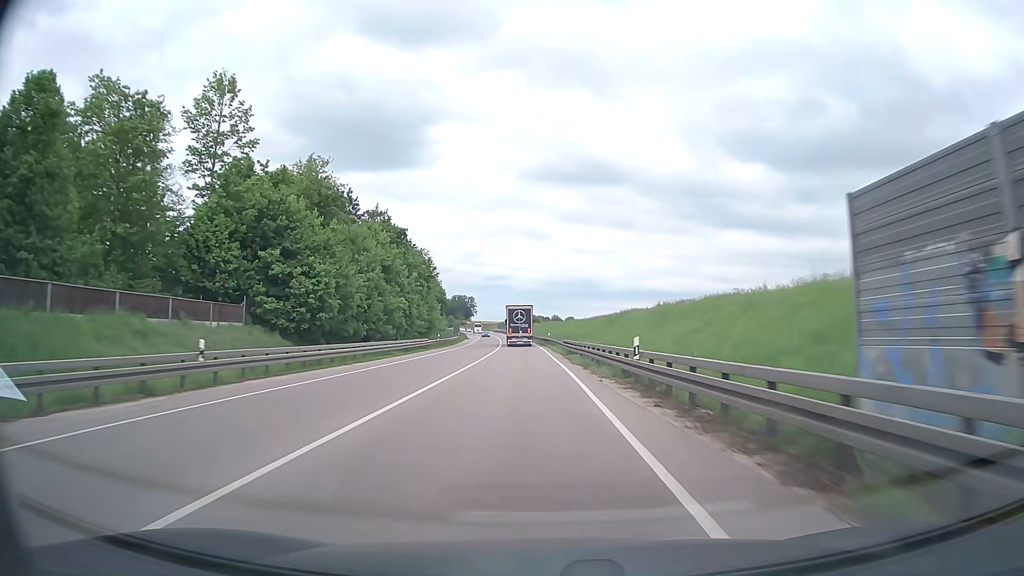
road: trunk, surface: asphalt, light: Day
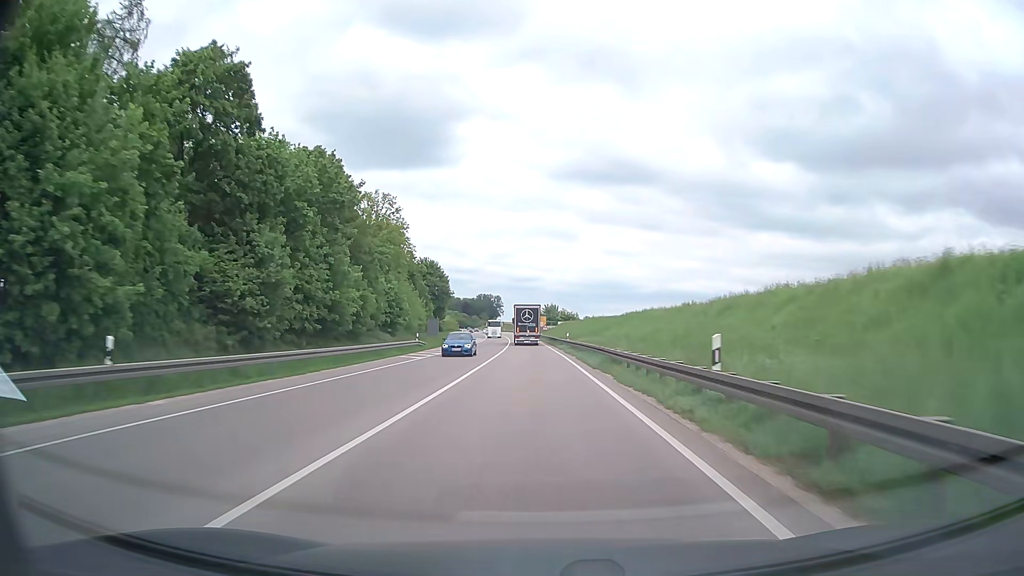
(-1.6, +57.9) m; -3°
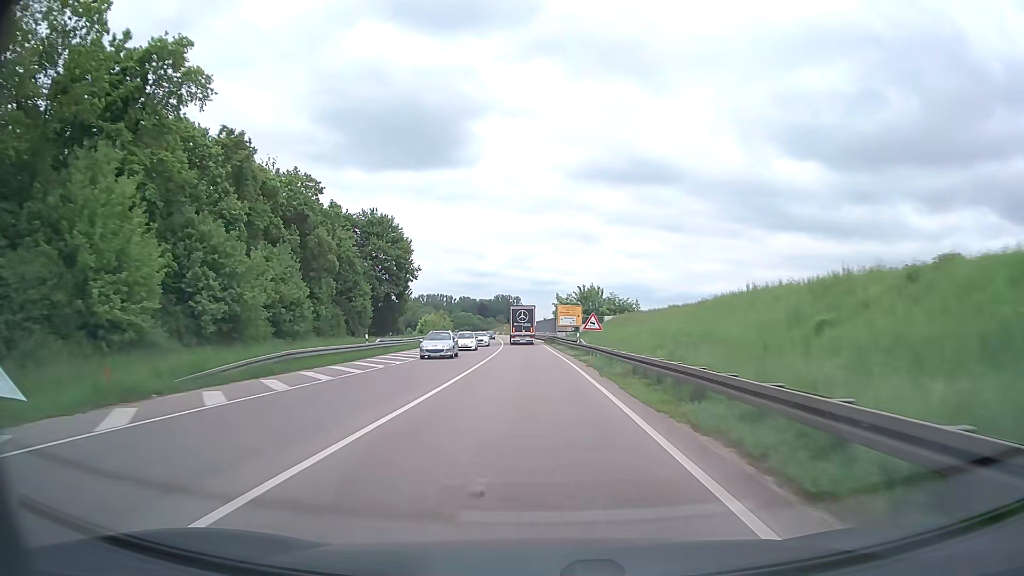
(-1.2, +70.3) m; -2°
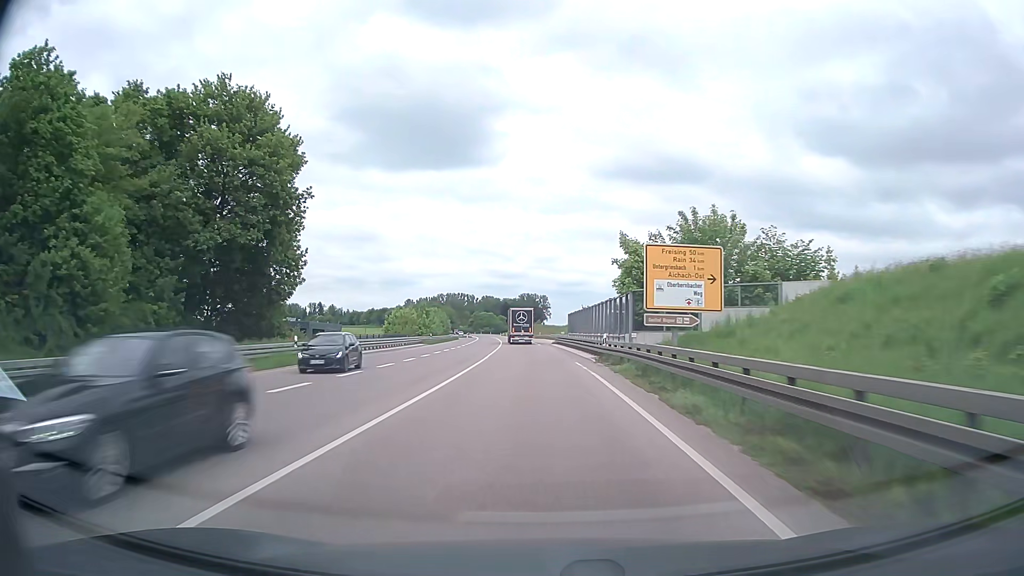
(-0.8, +54.9) m; -2°
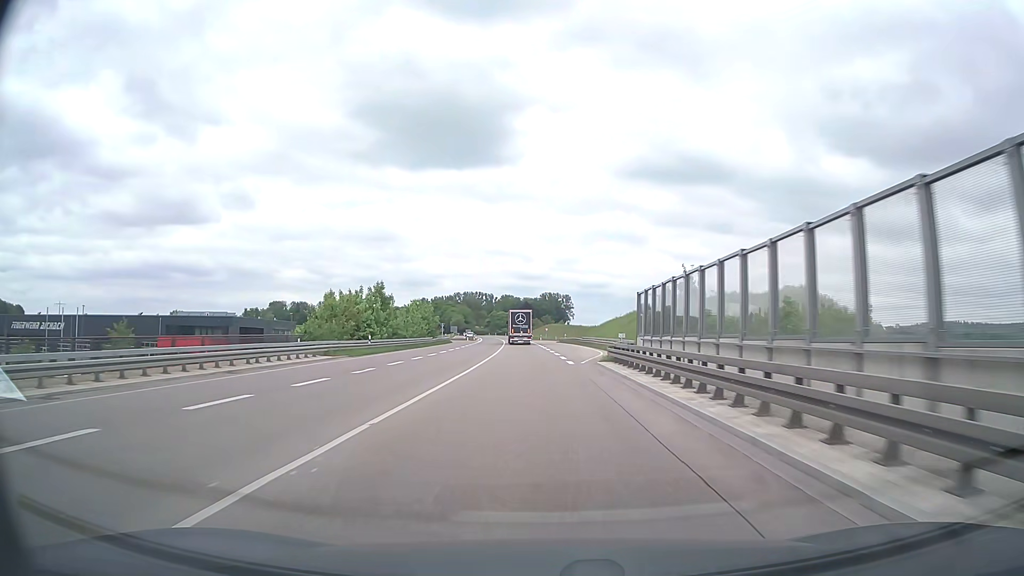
(-0.7, +40.4) m; -2°
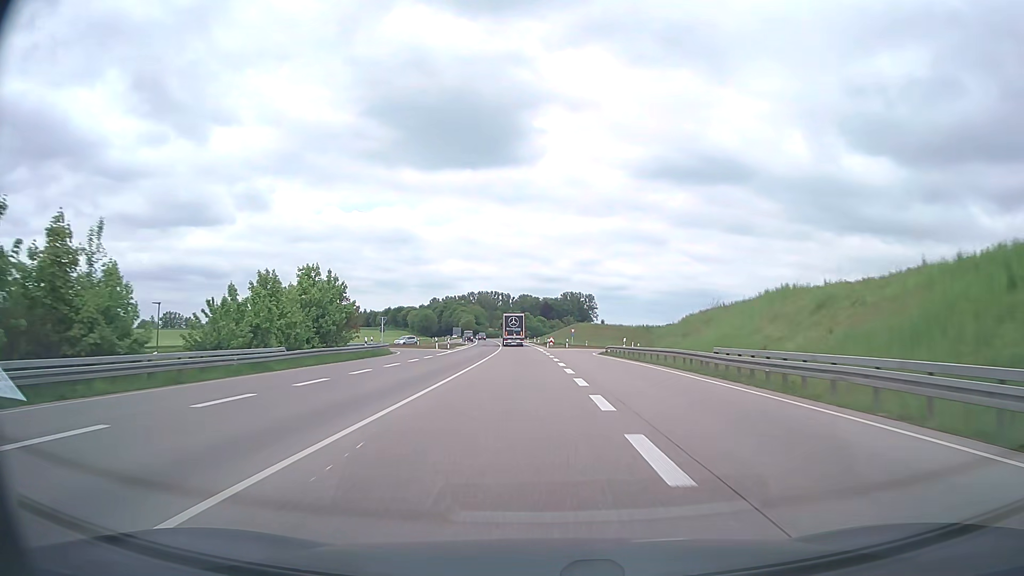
(-0.9, +53.9) m; -2°
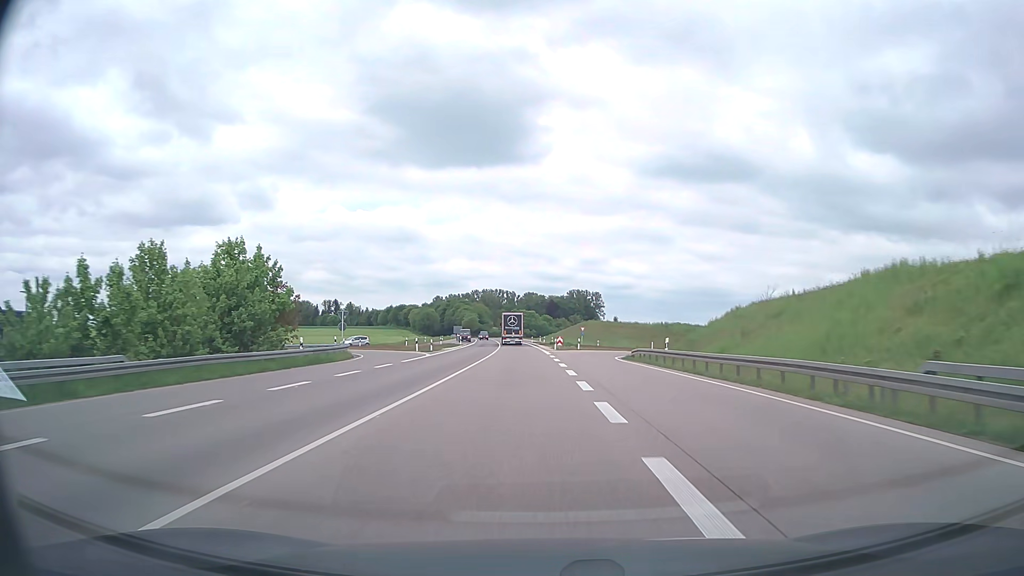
(0.0, +13.8) m; 0°
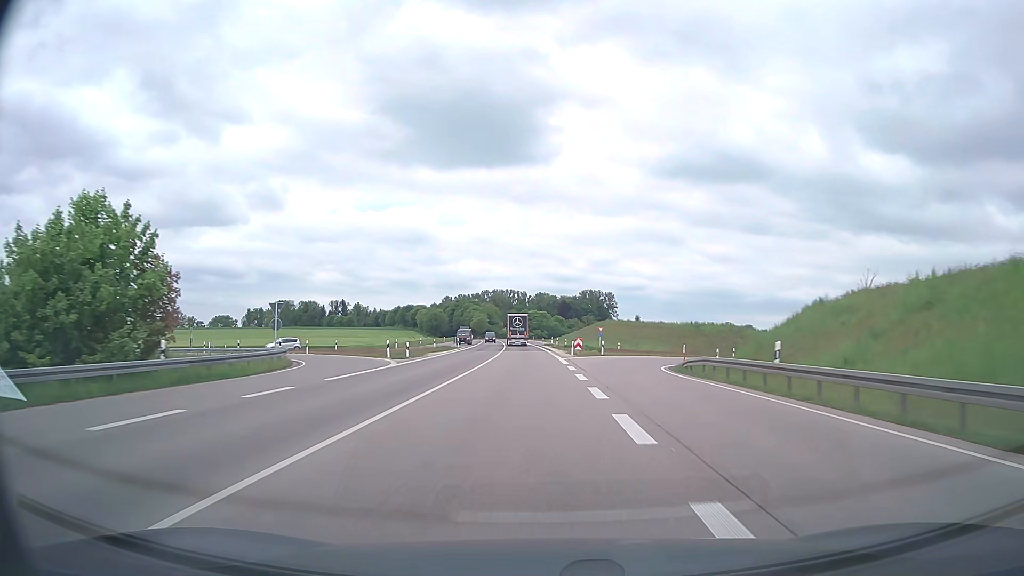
(-0.1, +14.0) m; -1°
(0, +10) (0, +20) (0, +30) (0, +40) (-1, +50) (-1, +60) (-1, +70) (-2, +80) (-2, +90) (-3, +100) m
